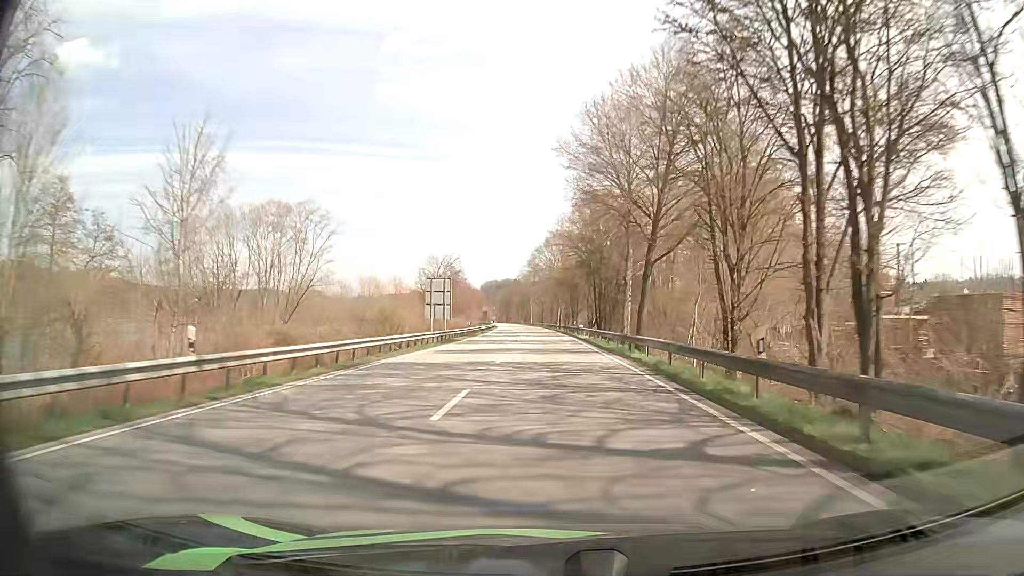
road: primary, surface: asphalt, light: Day
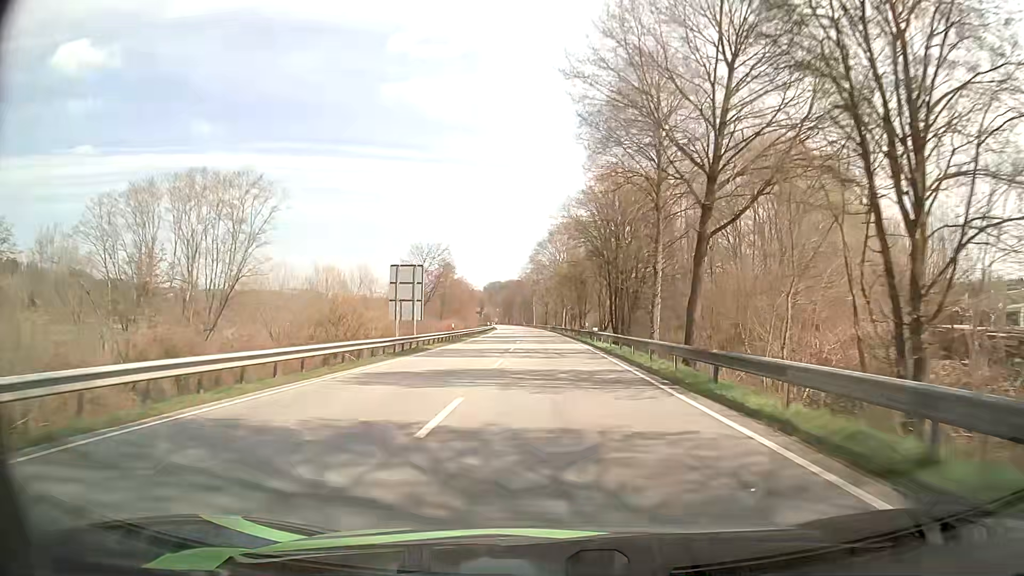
(0.0, +13.4) m; 0°
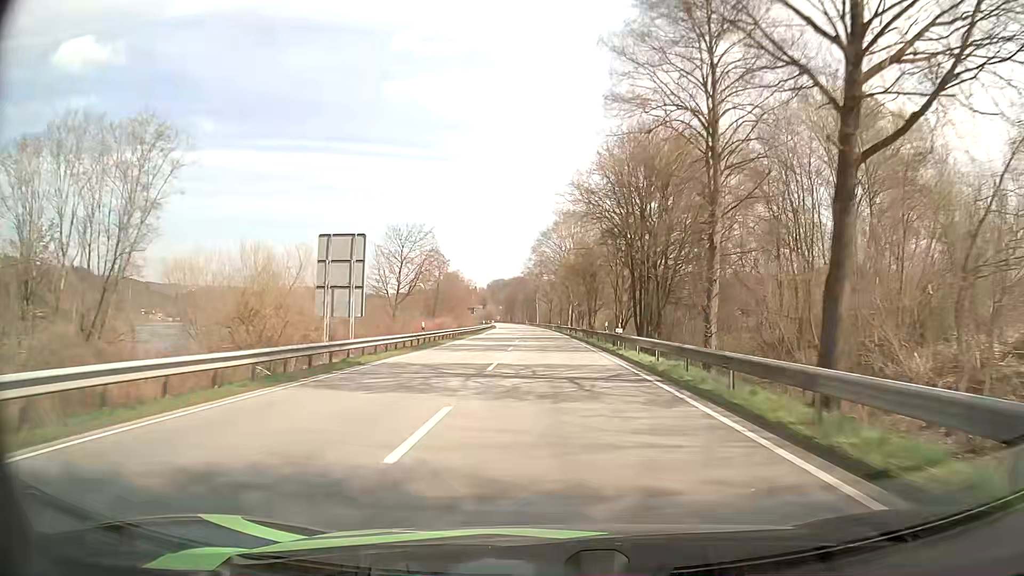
(0.0, +13.5) m; 0°
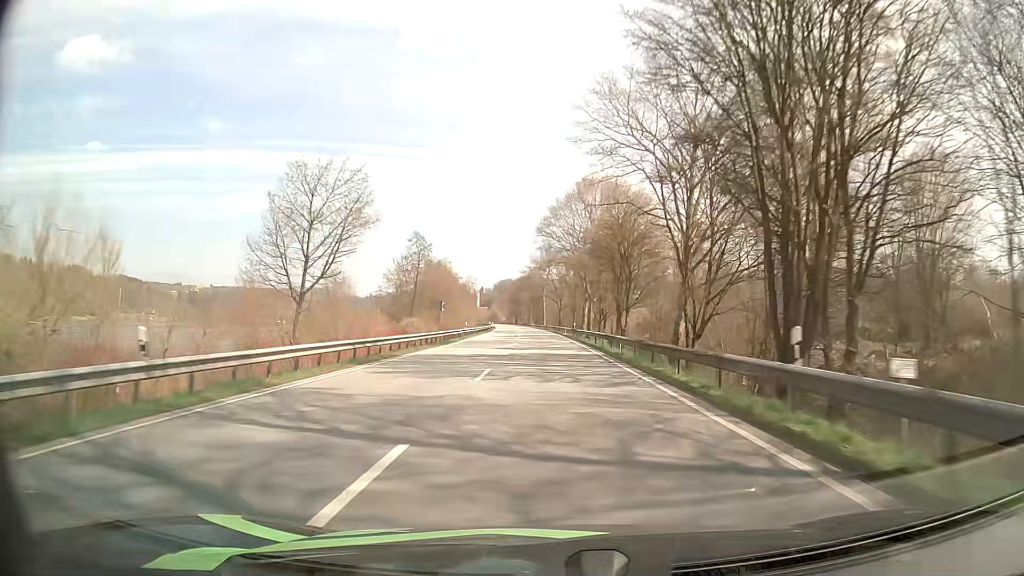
(-0.2, +27.2) m; -1°
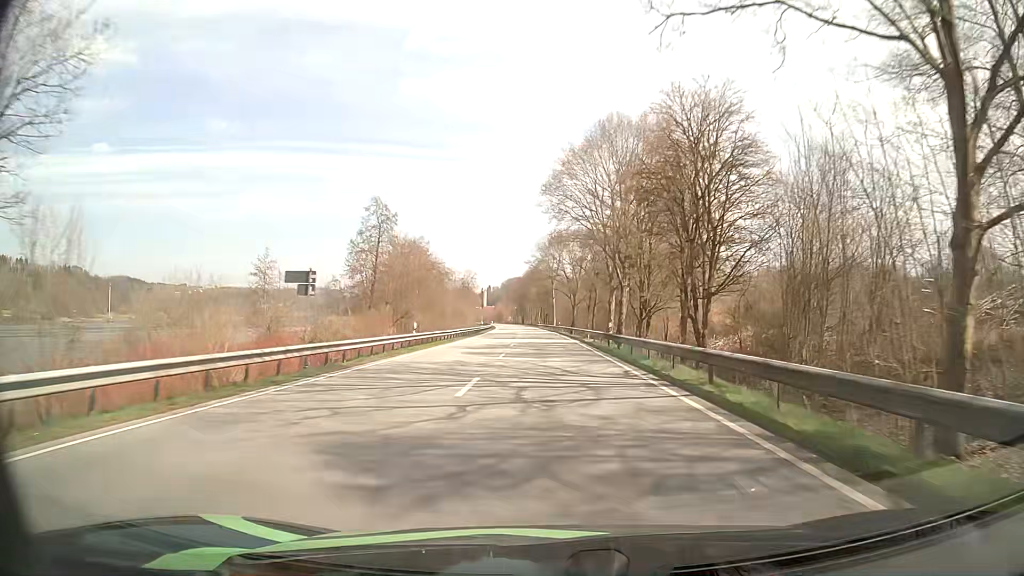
(-0.3, +27.6) m; -1°
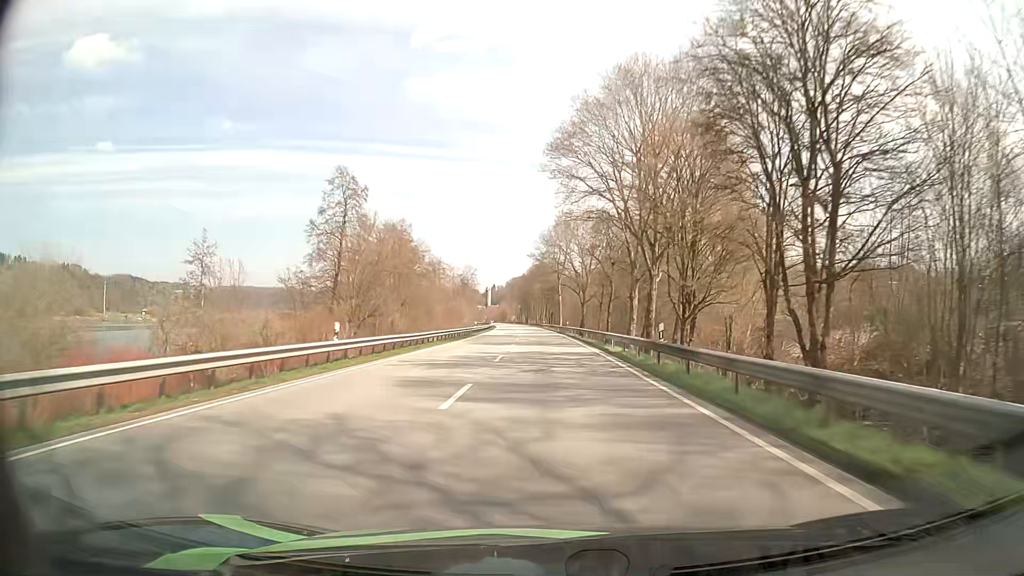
(-0.1, +13.9) m; 0°
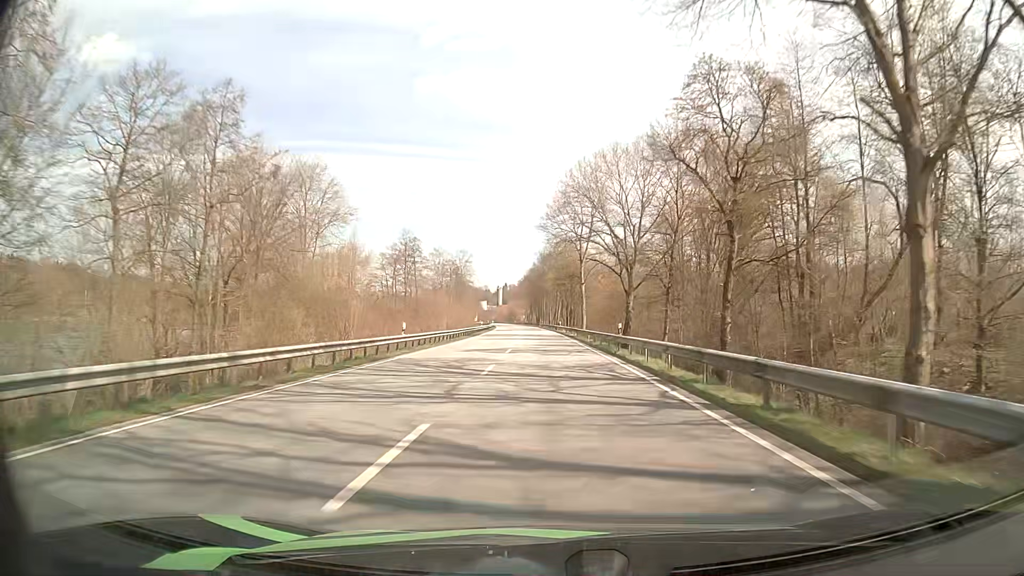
(-0.6, +41.9) m; -1°
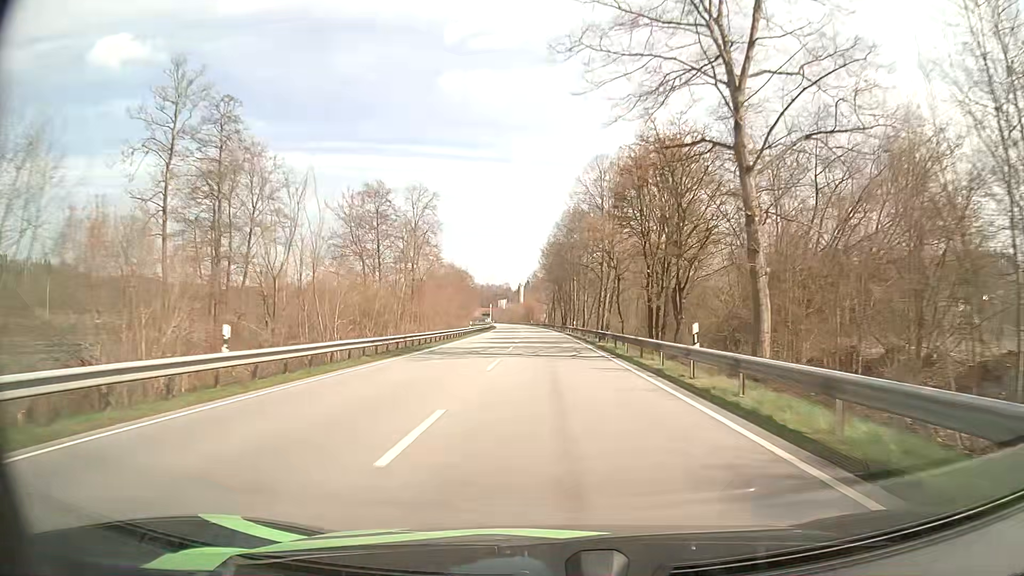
(-1.2, +71.0) m; -2°
(0, +10) (0, +20) (0, +30) (0, +40) (0, +50) (-1, +60) (-1, +70) (-1, +80) (-2, +90) (-2, +100) m
